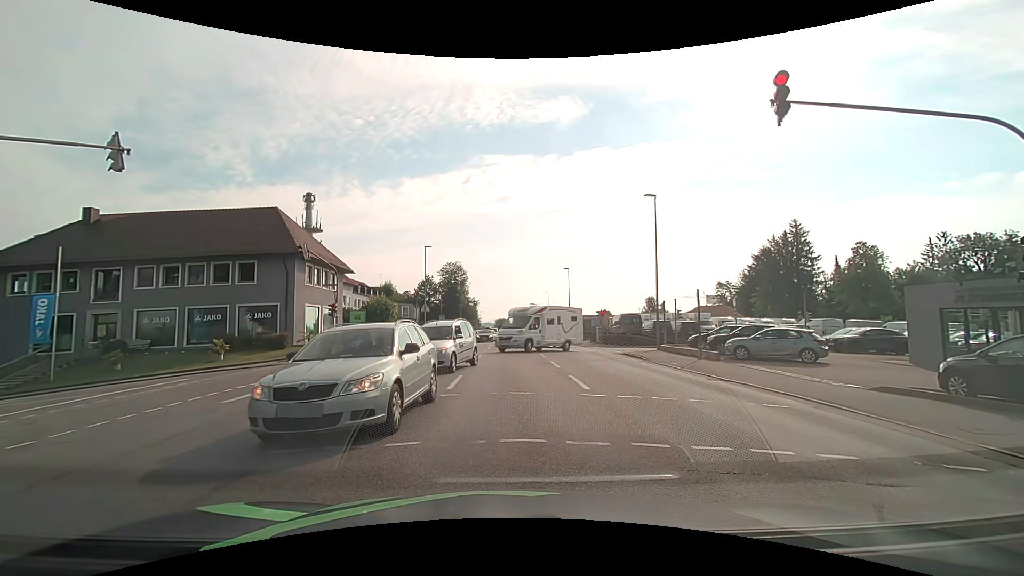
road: tertiary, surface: asphalt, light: Day
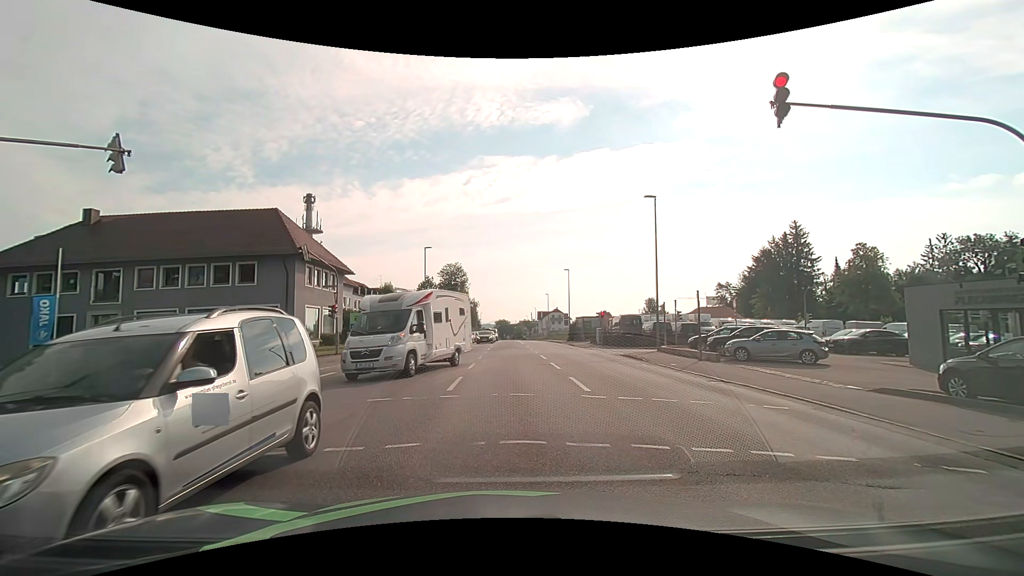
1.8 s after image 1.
(0.0, +0.1) m; 0°
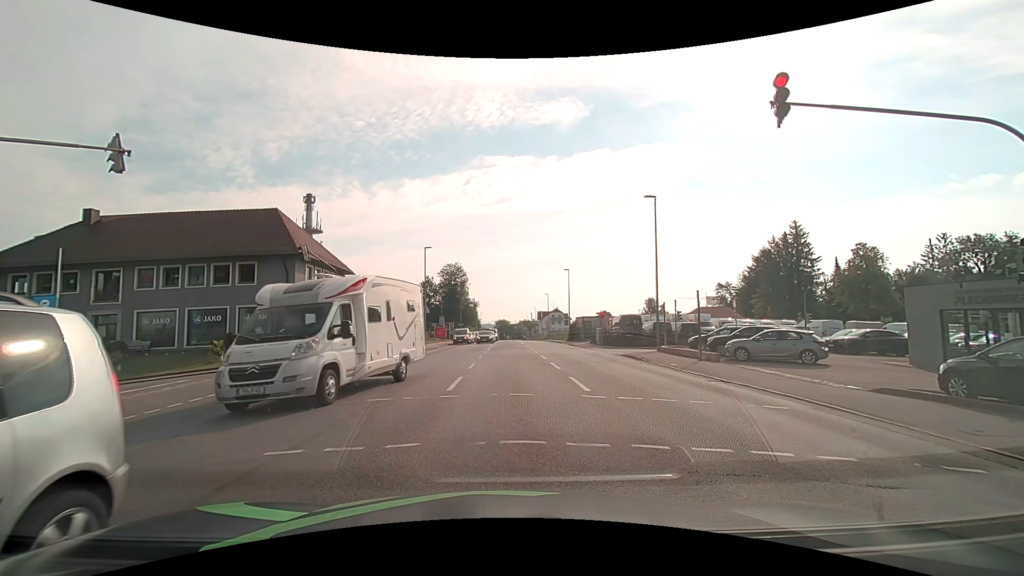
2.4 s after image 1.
(0.0, 0.0) m; 0°
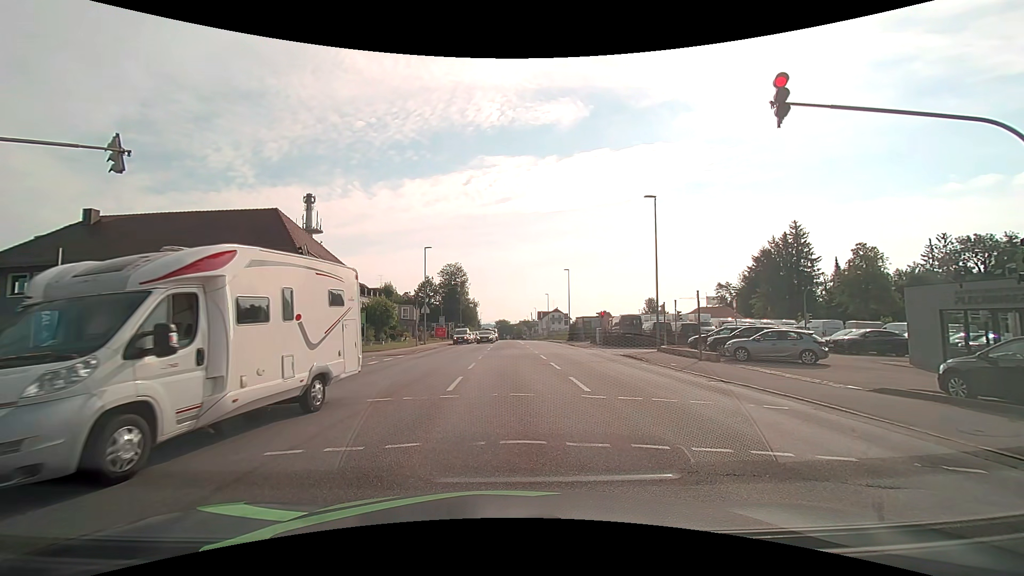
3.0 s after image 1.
(0.0, 0.0) m; 0°
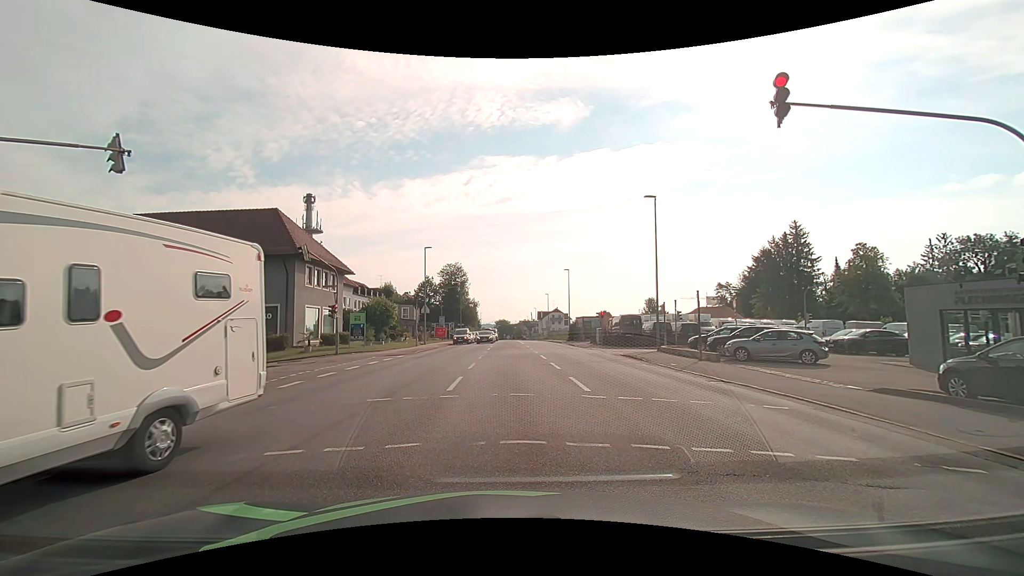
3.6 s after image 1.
(0.0, 0.0) m; 0°
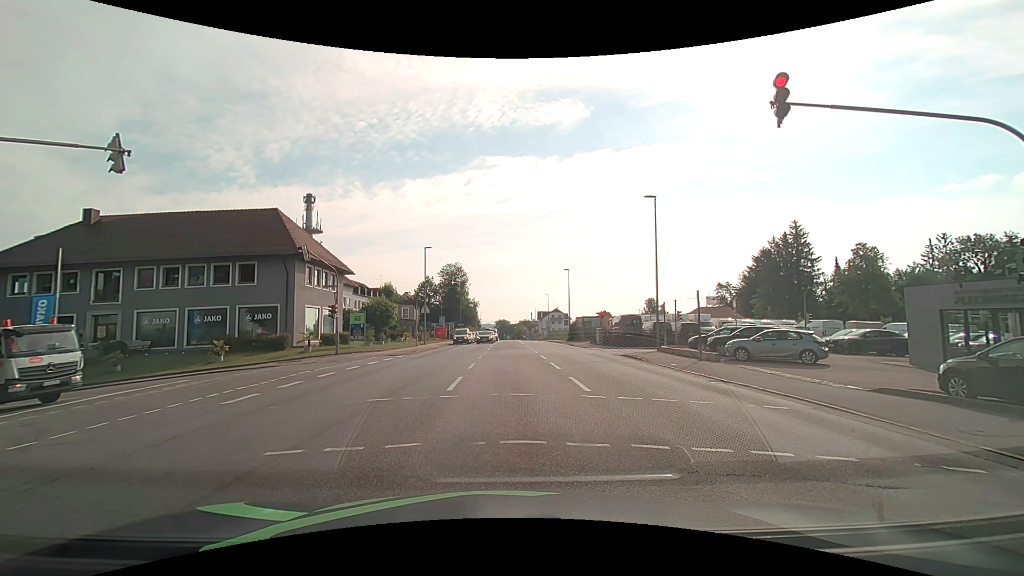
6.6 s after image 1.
(0.0, 0.0) m; 0°
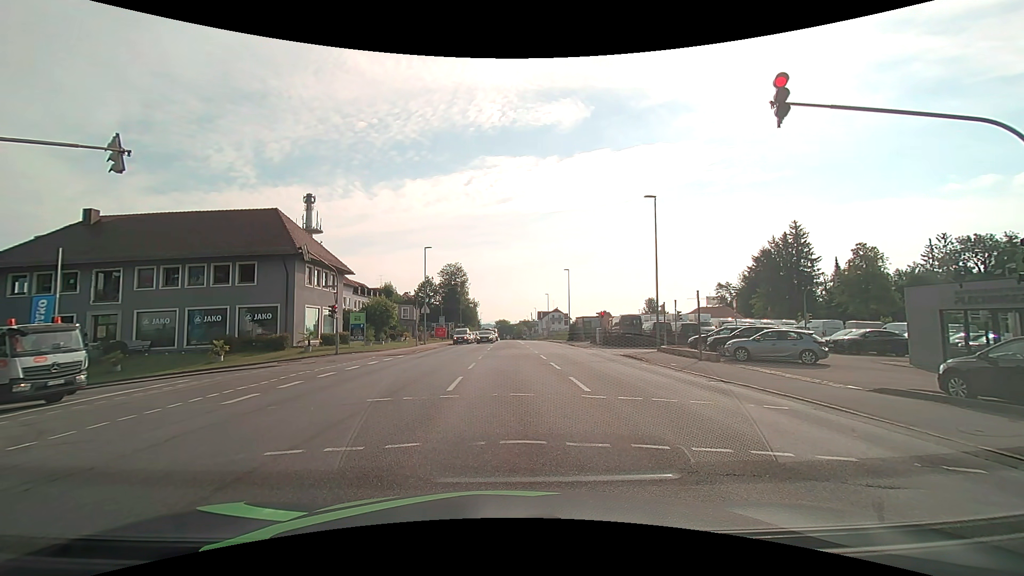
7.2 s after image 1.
(0.0, 0.0) m; 0°
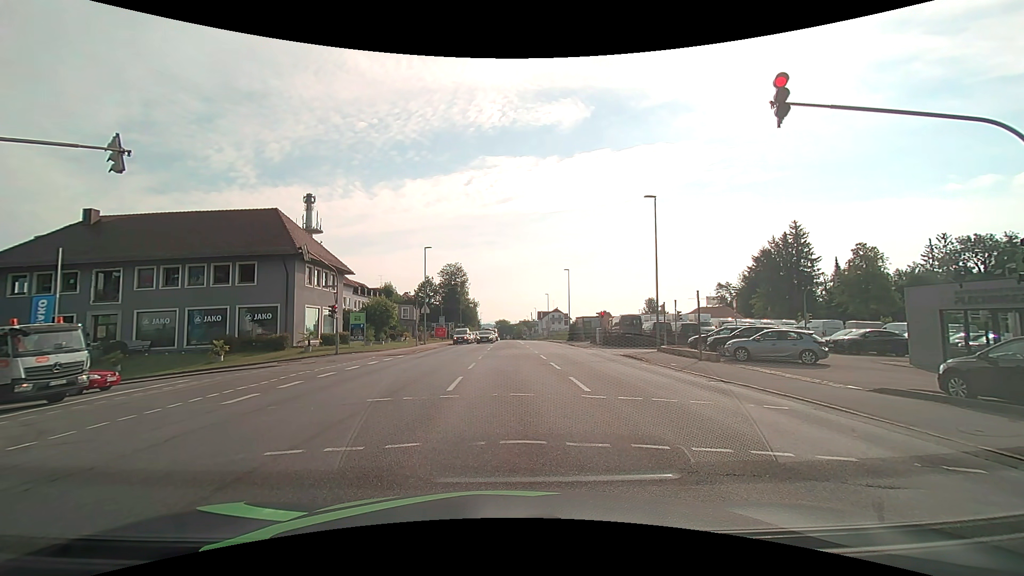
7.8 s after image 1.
(0.0, 0.0) m; 0°
